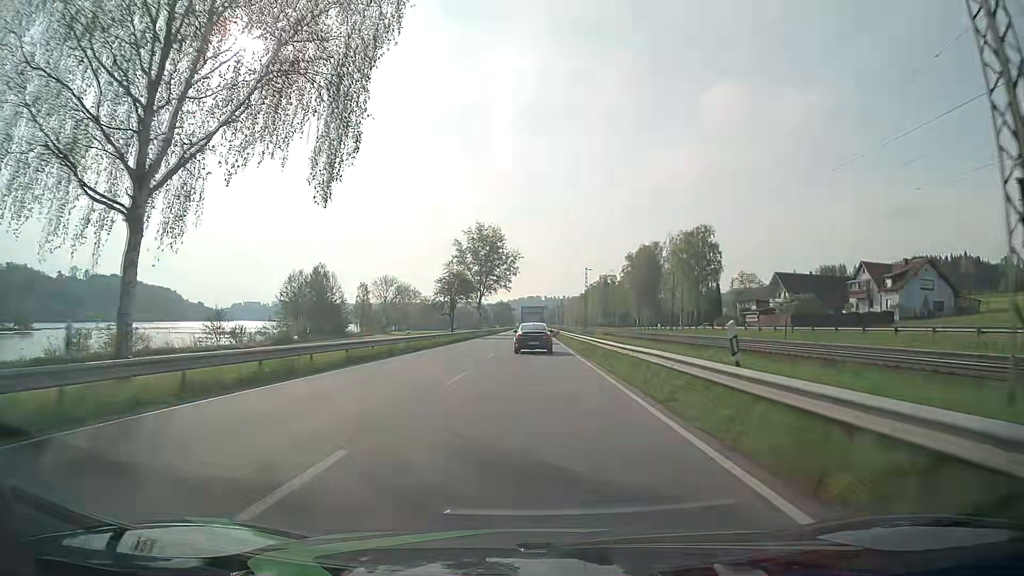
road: primary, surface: asphalt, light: Day
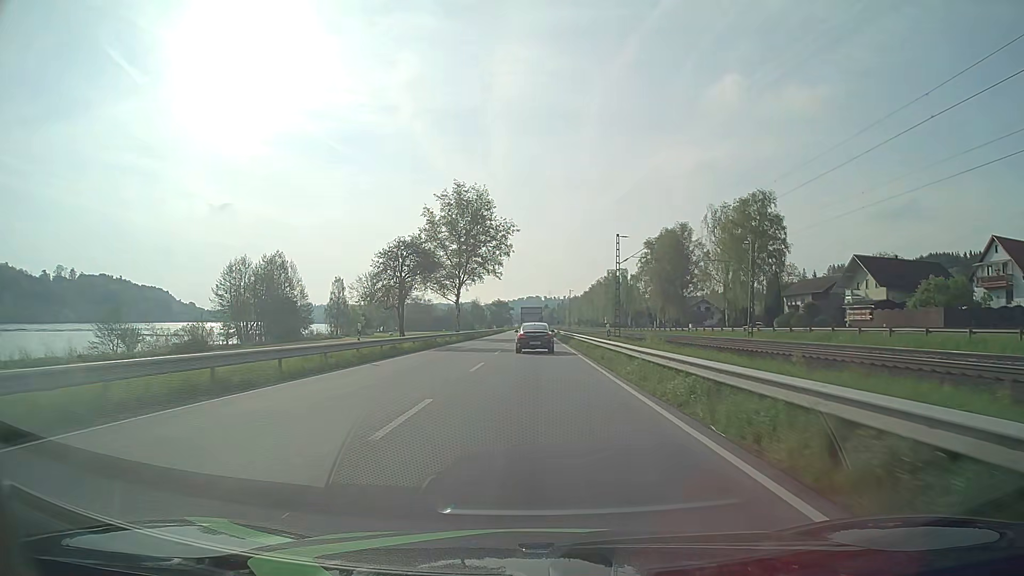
(0.0, +31.1) m; 0°
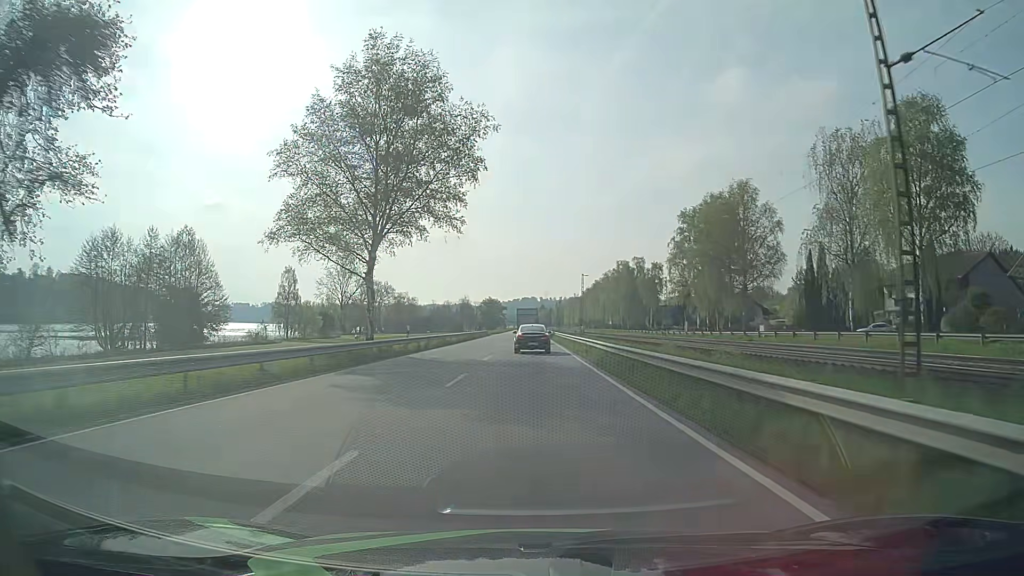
(+0.1, +41.4) m; +1°
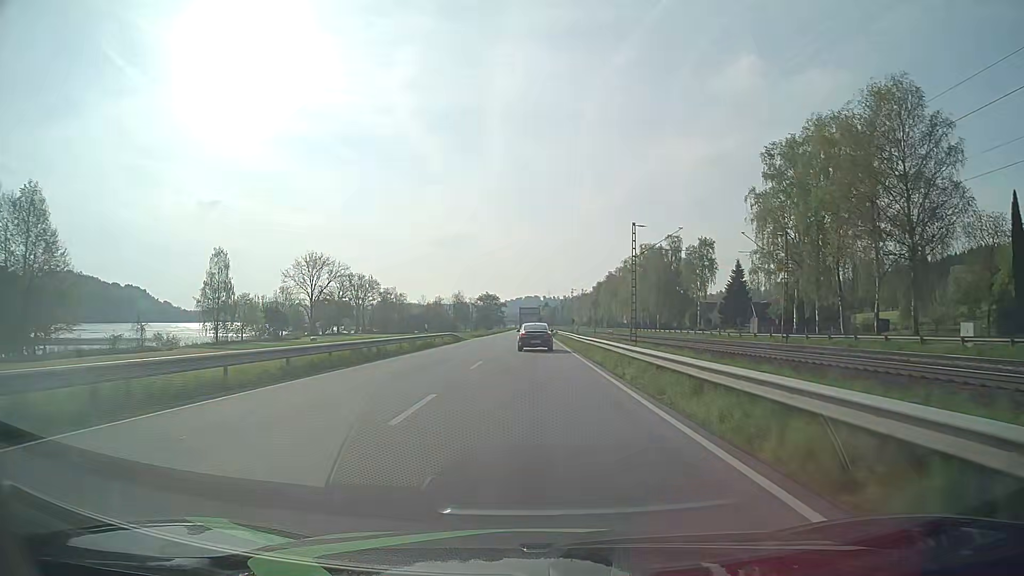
(-0.1, +42.5) m; -1°
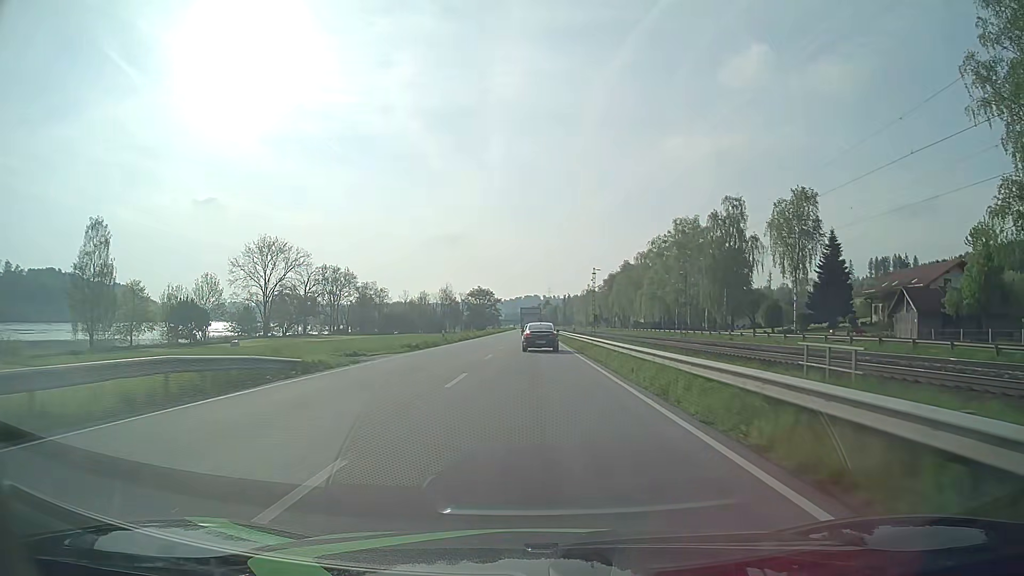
(+0.1, +43.0) m; 0°
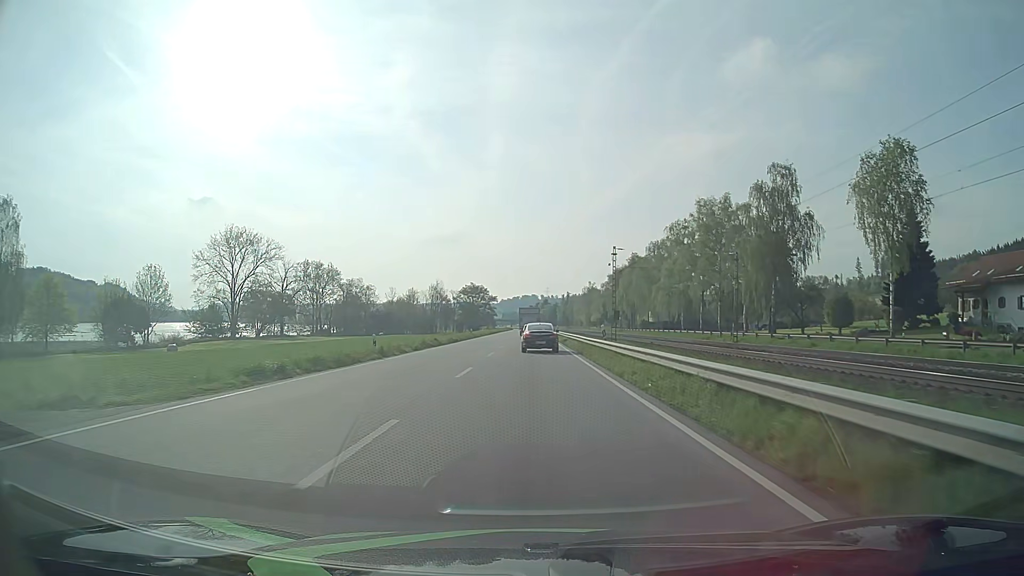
(0.0, +21.2) m; 0°
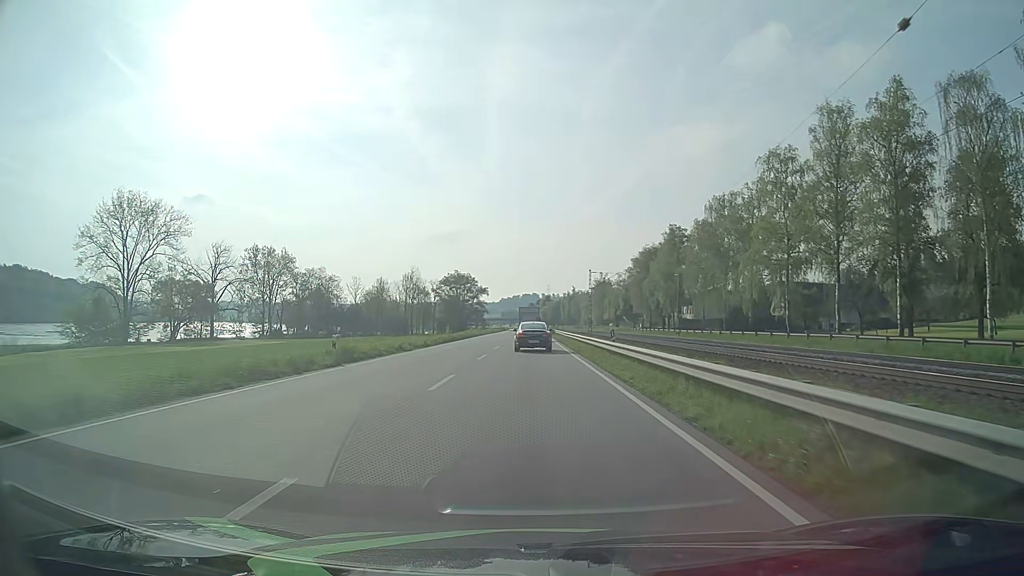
(+0.2, +52.2) m; 0°
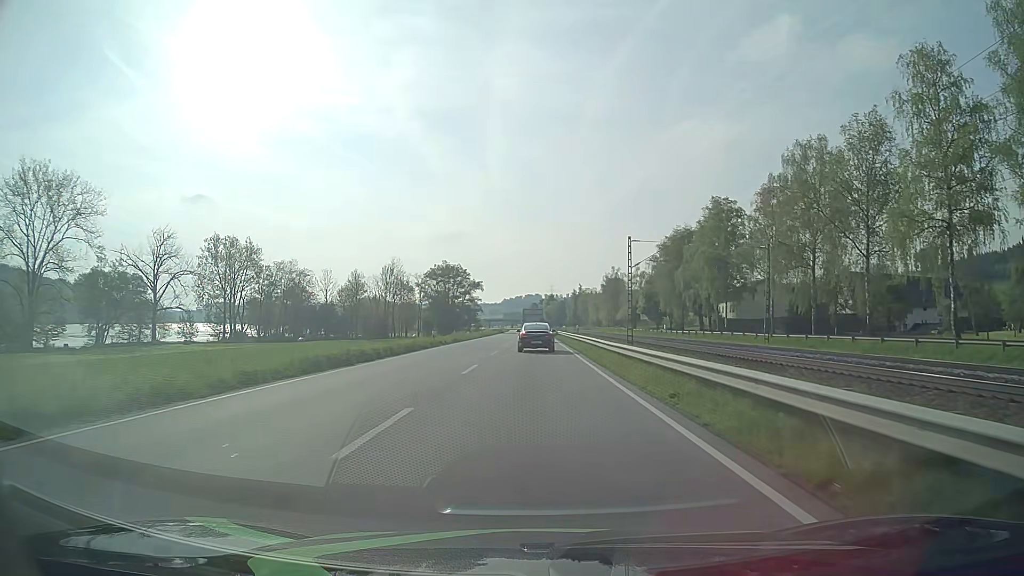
(-0.1, +31.2) m; 0°
(0, +10) (0, +20) (0, +30) (0, +40) (0, +50) (0, +60) (0, +70) (0, +80) (0, +90) (0, +100) m
